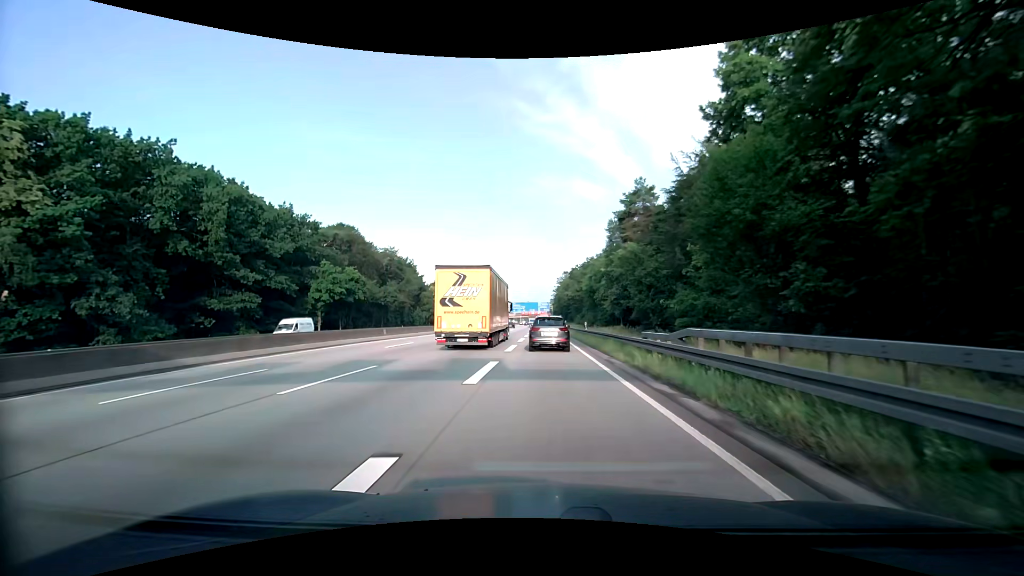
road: motorway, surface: asphalt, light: Day
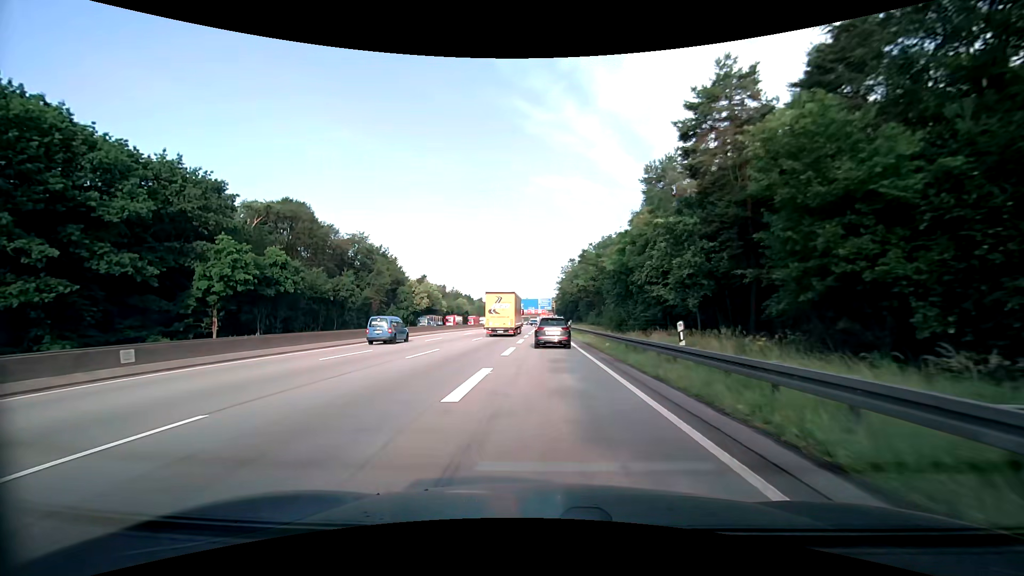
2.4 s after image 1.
(-0.4, +26.7) m; -1°
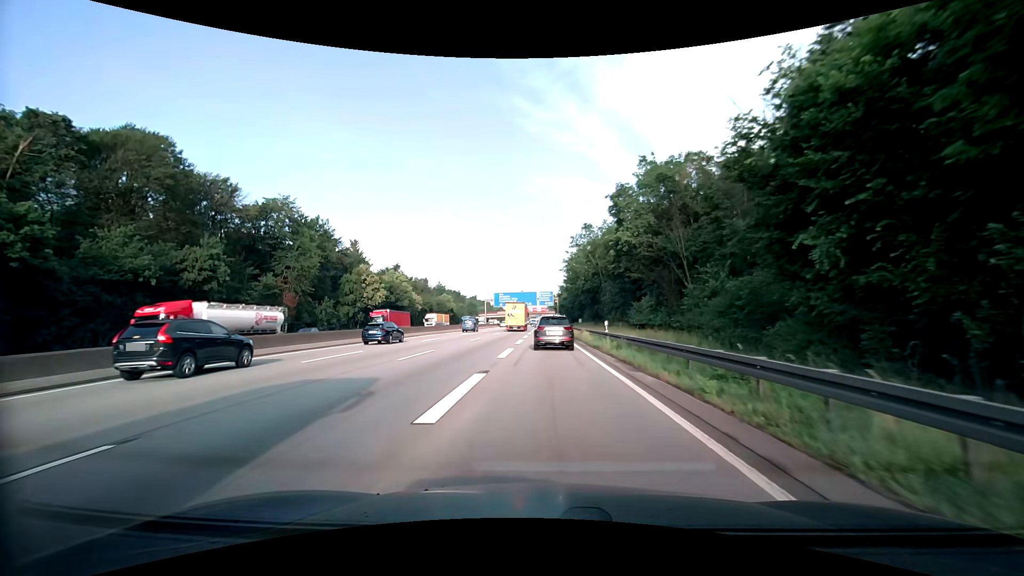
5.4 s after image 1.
(+0.3, +37.8) m; 0°
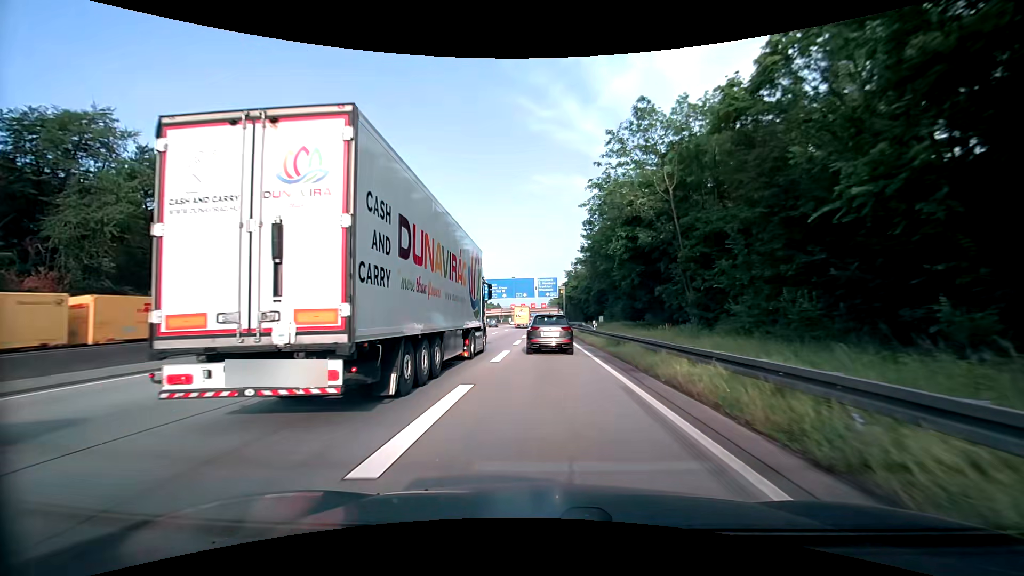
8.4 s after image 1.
(+0.1, +38.2) m; 0°
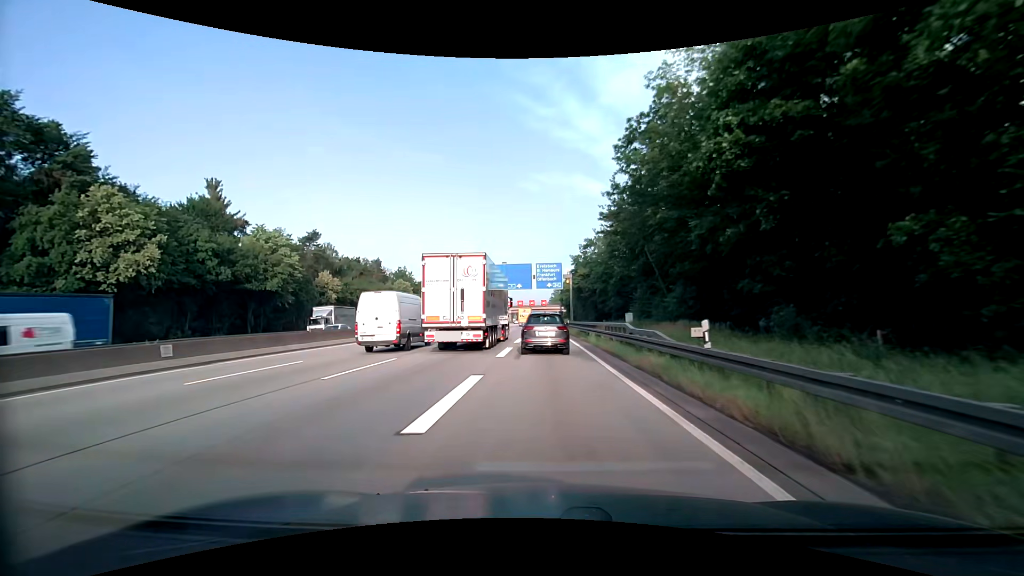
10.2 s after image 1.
(+0.1, +22.2) m; 0°
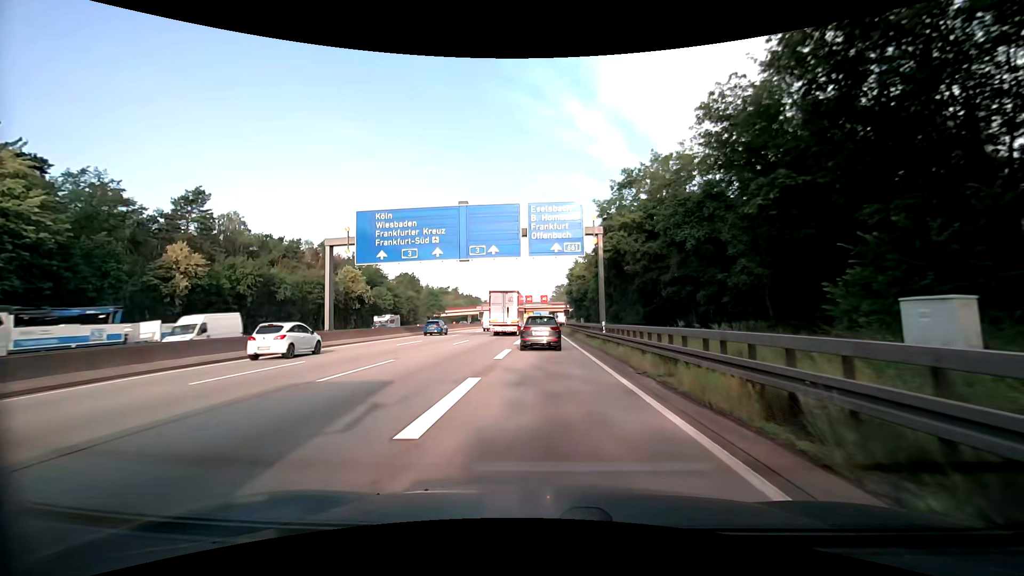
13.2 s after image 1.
(-0.1, +36.2) m; -1°
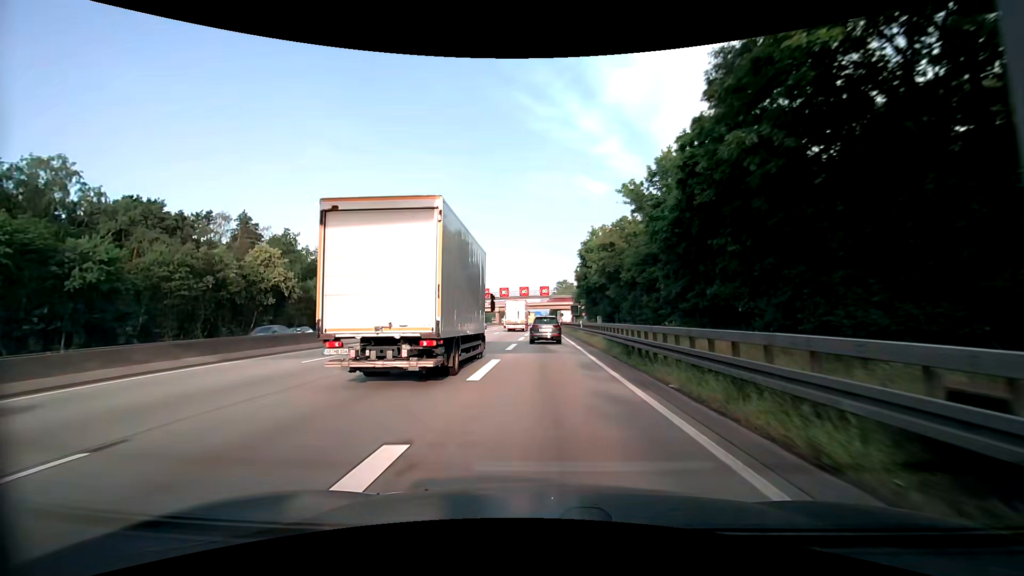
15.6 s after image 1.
(+0.2, +30.4) m; 0°
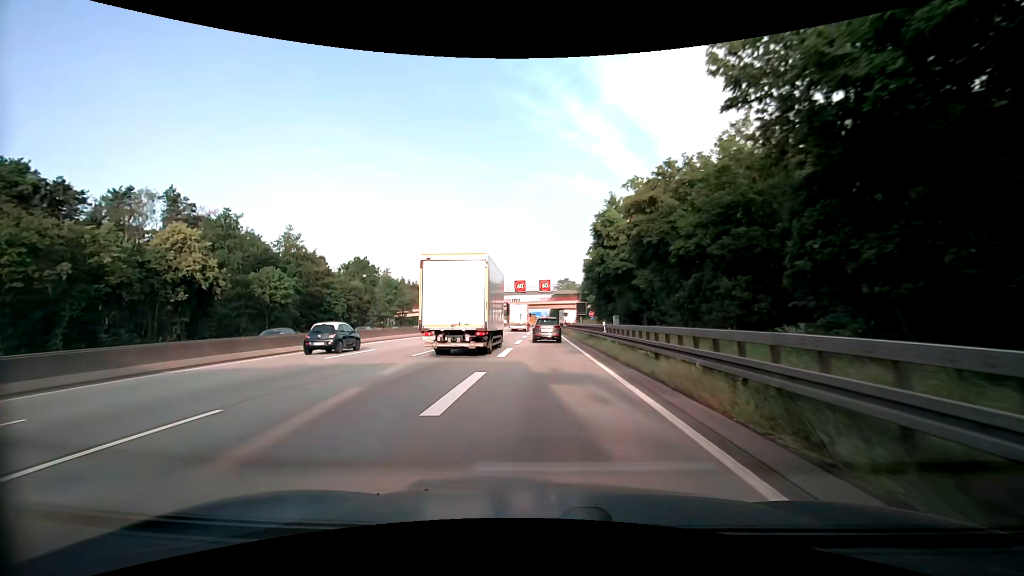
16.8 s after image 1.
(+0.1, +16.2) m; 0°
